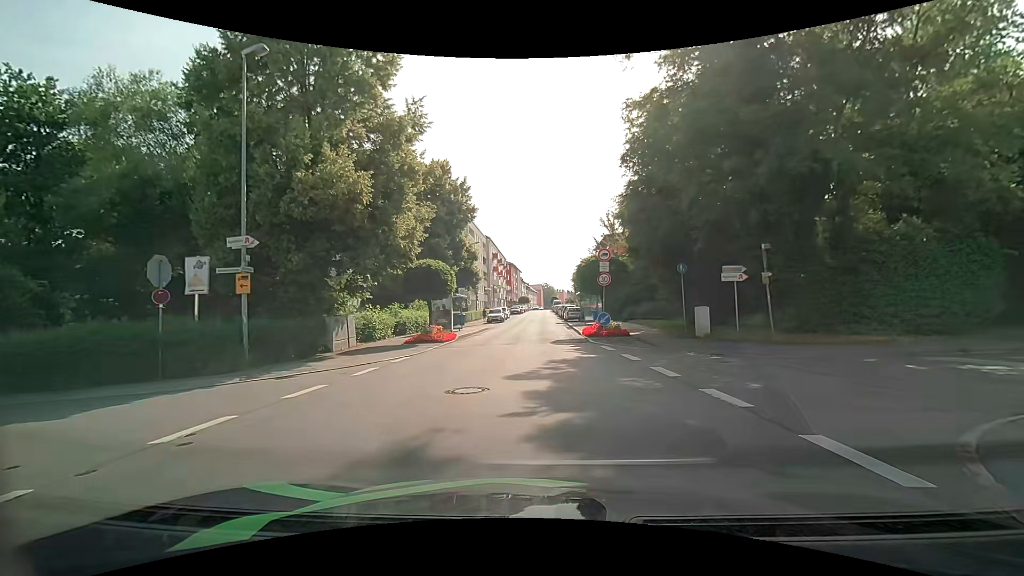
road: tertiary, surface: asphalt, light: Day
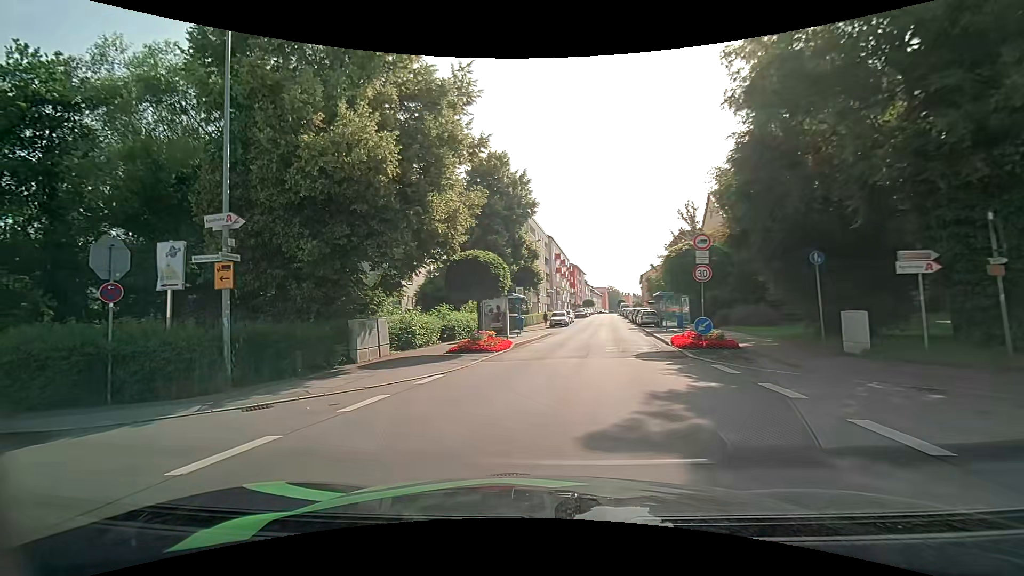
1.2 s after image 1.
(-0.2, +4.7) m; -6°
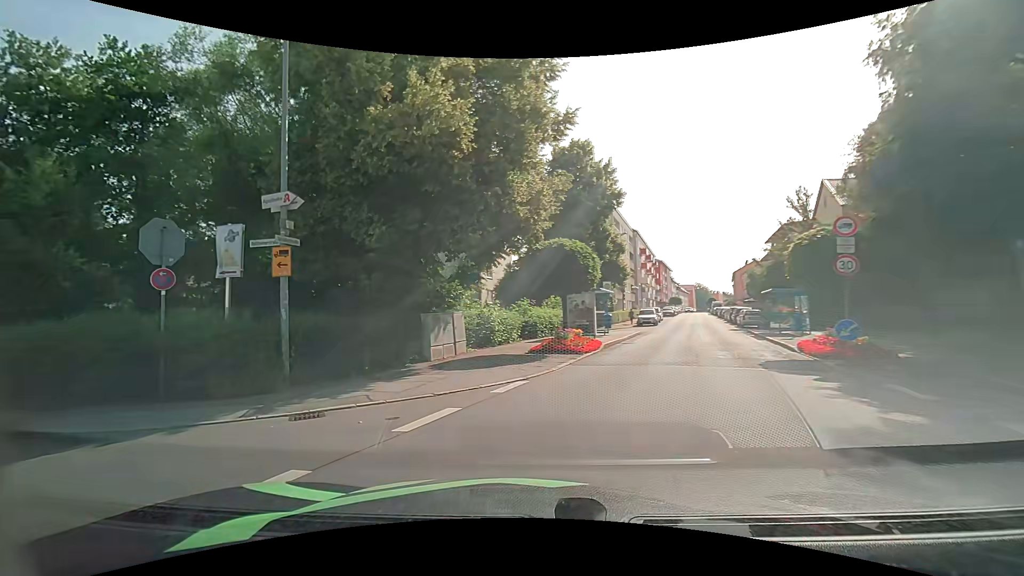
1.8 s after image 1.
(-0.2, +2.1) m; -10°
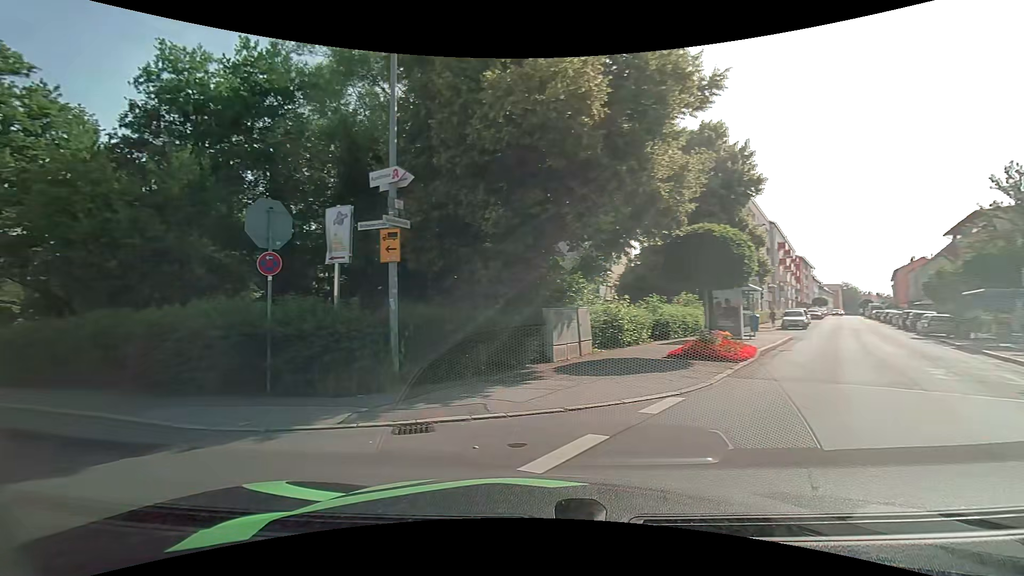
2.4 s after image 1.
(-0.2, +1.9) m; -13°
